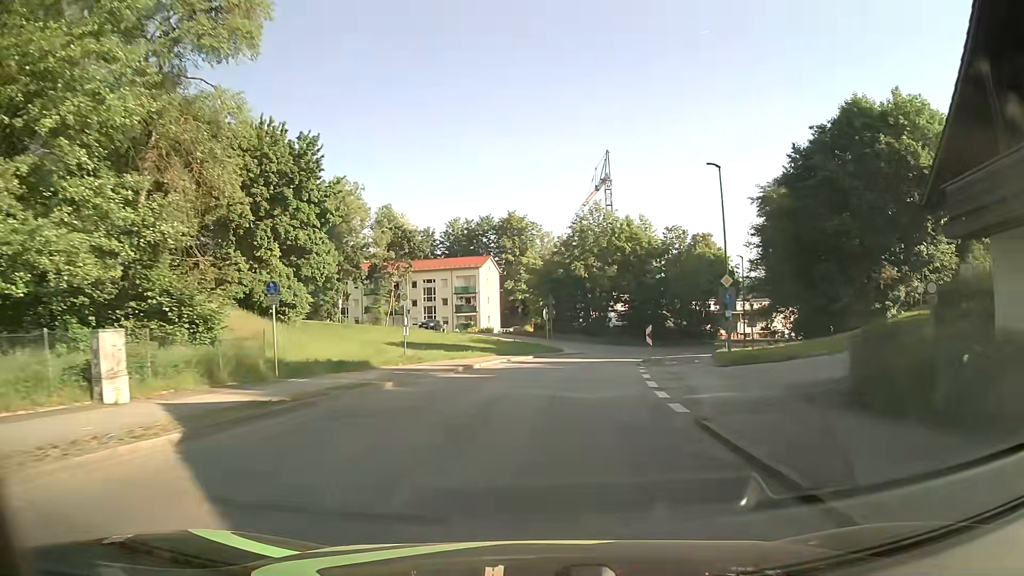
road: unclassified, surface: asphalt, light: Day
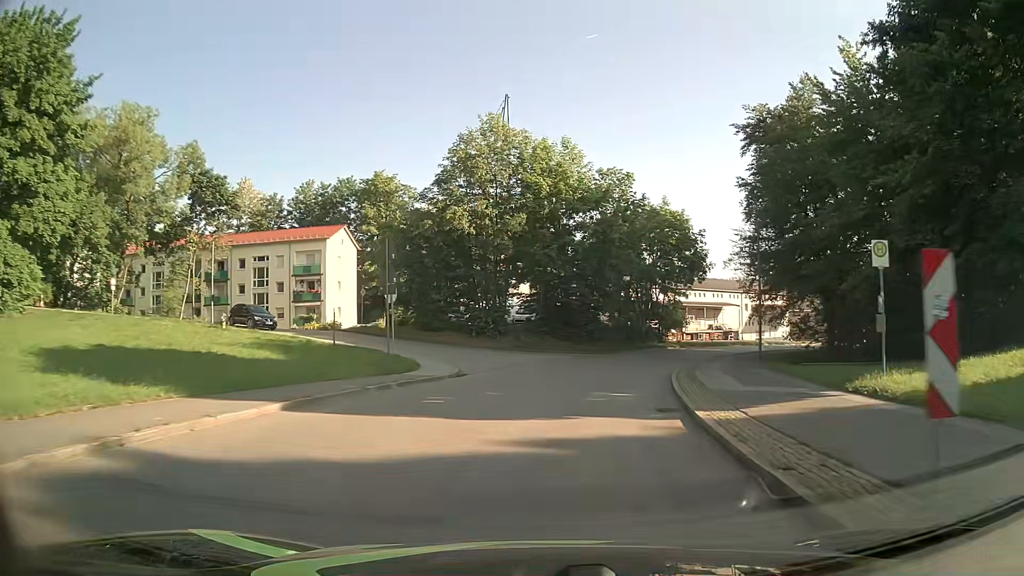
(+1.8, +27.5) m; +10°
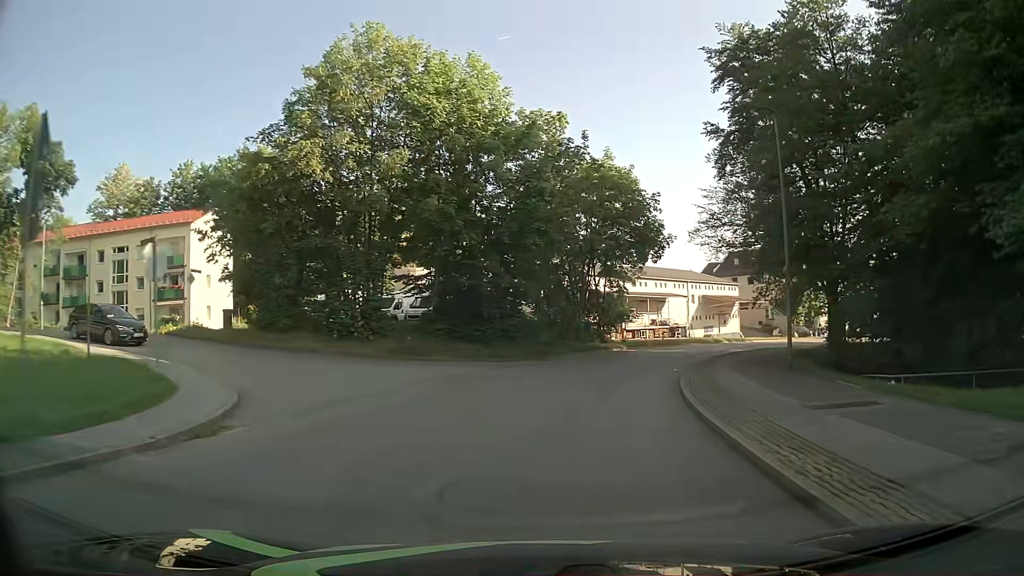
(+0.8, +13.4) m; +7°
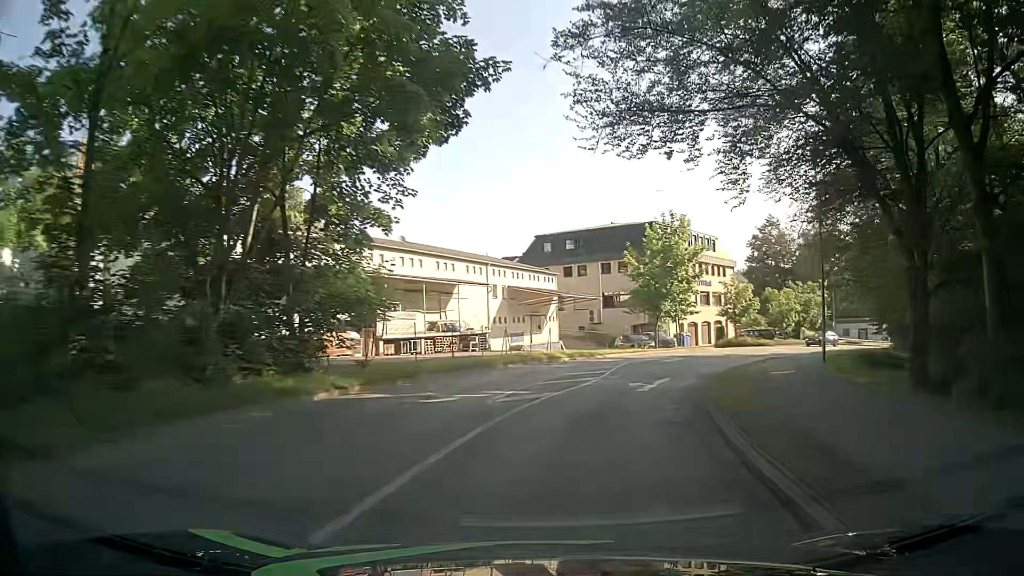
(+4.1, +26.2) m; +19°
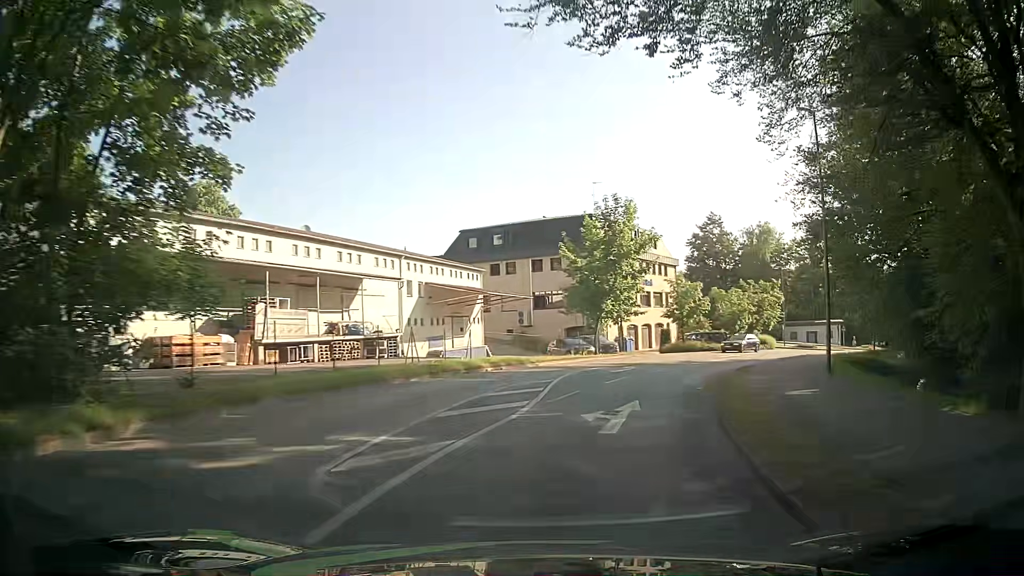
(+0.3, +6.6) m; +6°
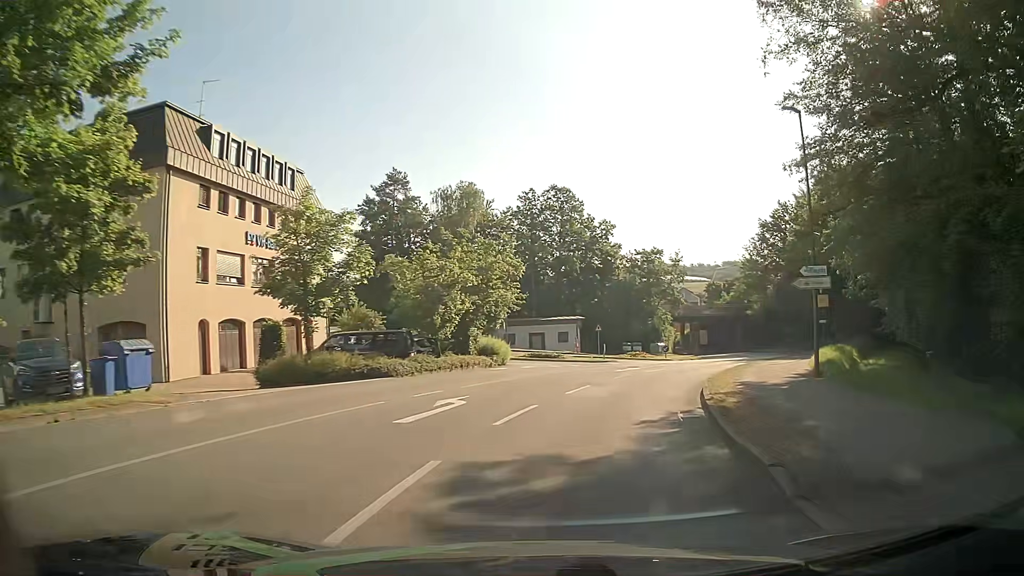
(+8.2, +31.9) m; +27°
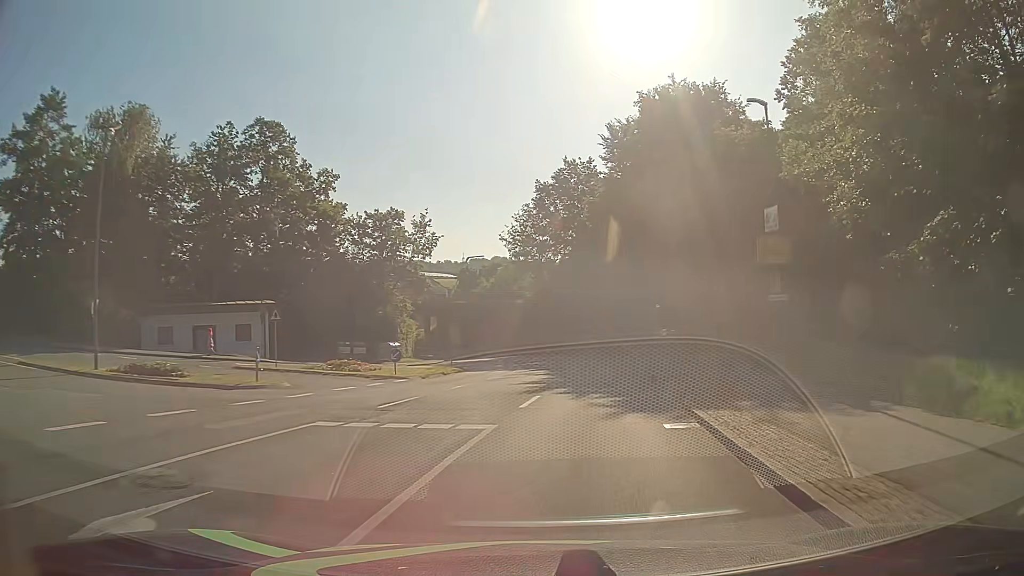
(+5.2, +27.1) m; +21°
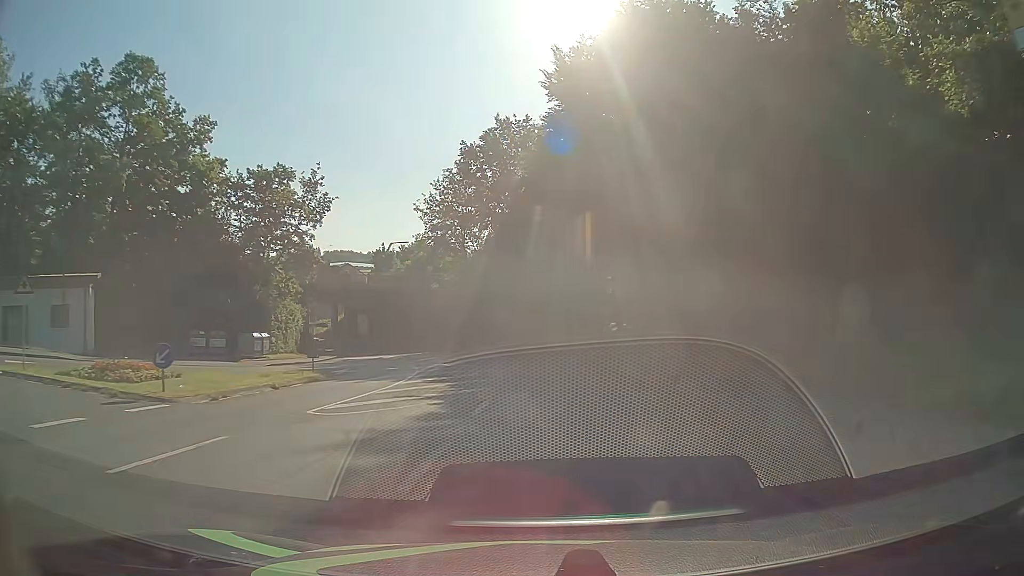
(+0.9, +14.4) m; +6°
(0, +10) (0, +20) (-1, +30) (-3, +40) (-6, +49) (-11, +58) (-16, +67) (-22, +75) (-27, +83) (-34, +91) m
